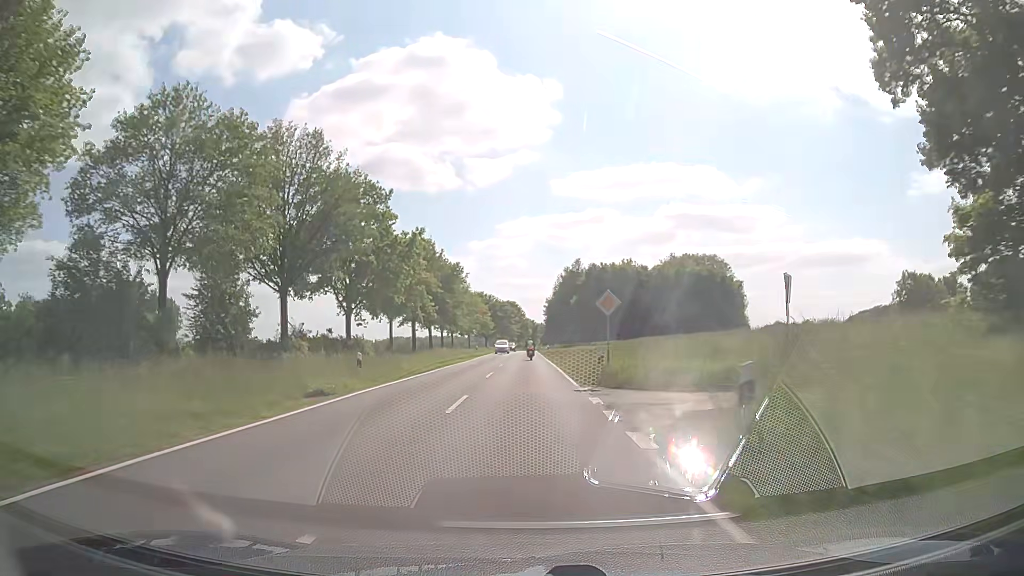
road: secondary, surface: asphalt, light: Day
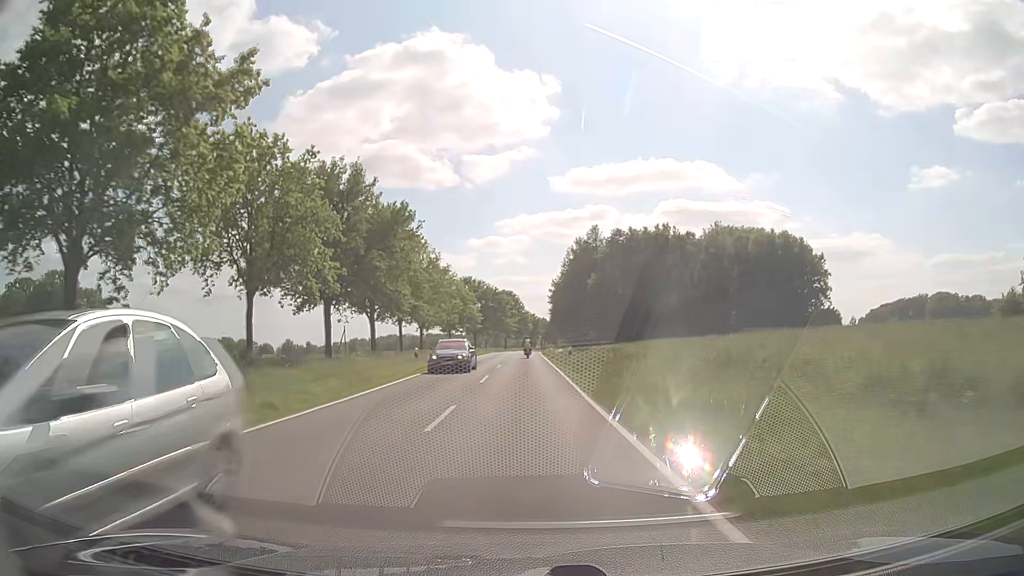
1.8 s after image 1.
(+0.4, +38.4) m; +1°
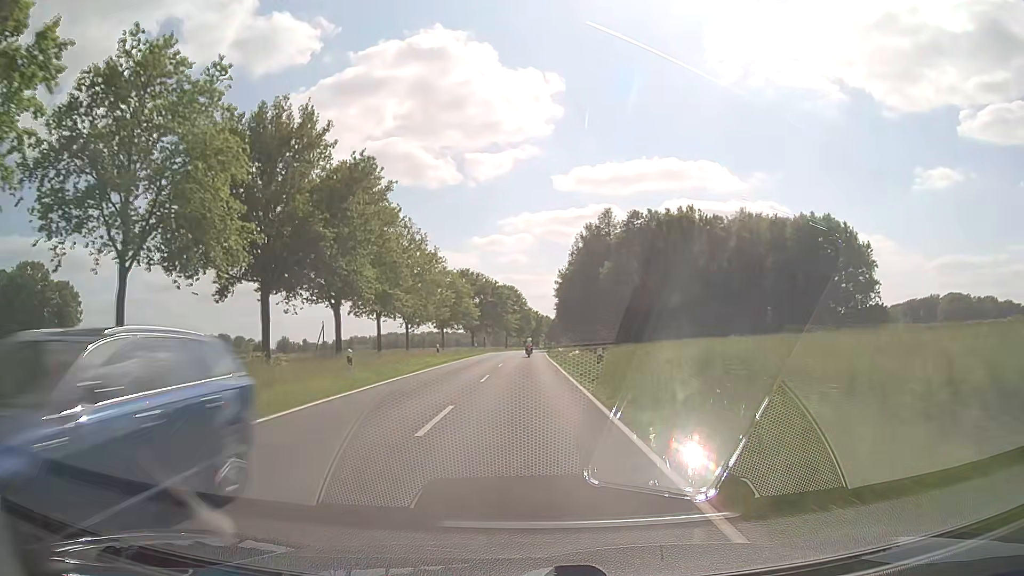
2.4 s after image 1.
(0.0, +13.0) m; 0°
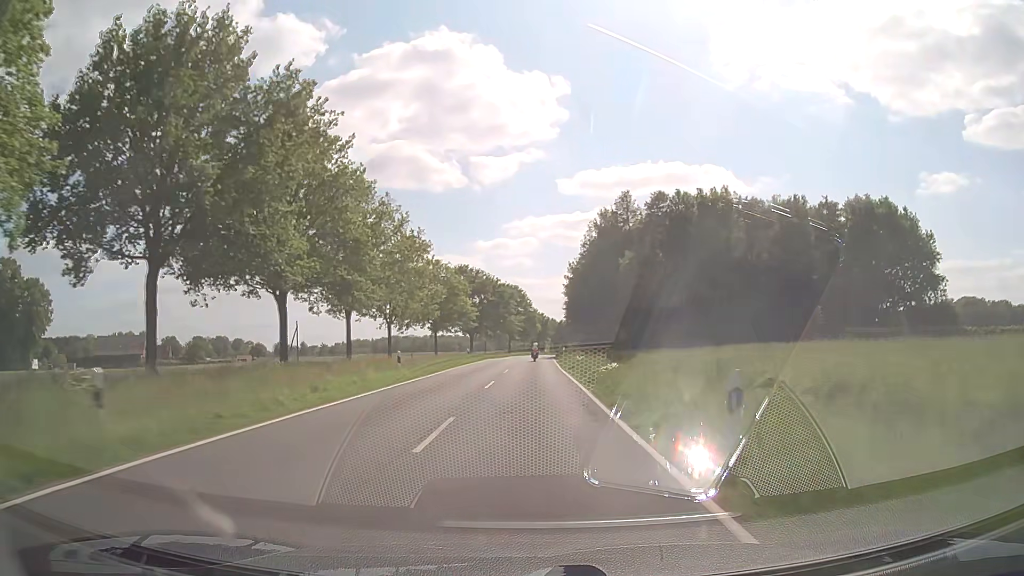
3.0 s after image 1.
(0.0, +13.1) m; -1°
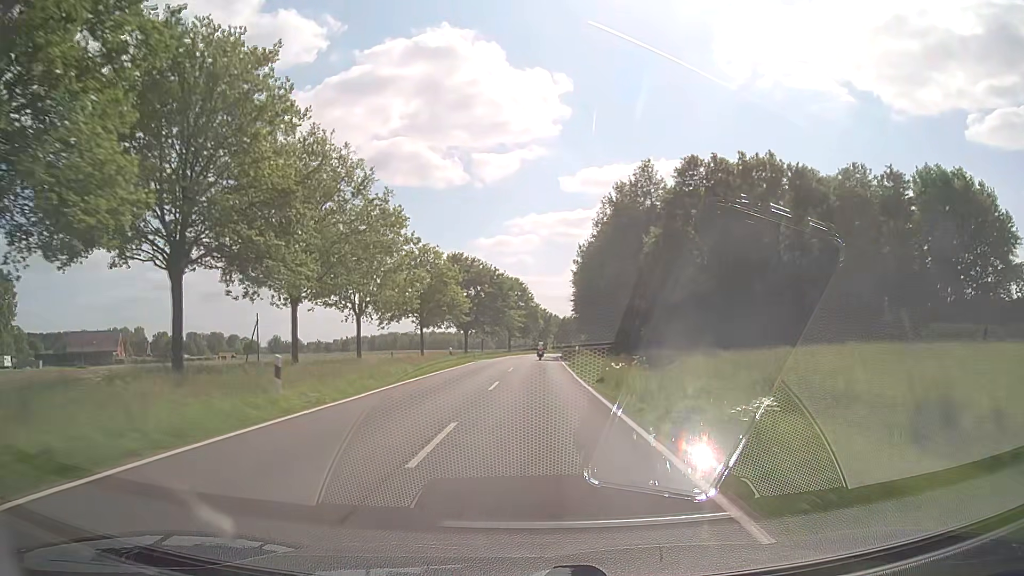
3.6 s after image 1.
(0.0, +13.3) m; 0°
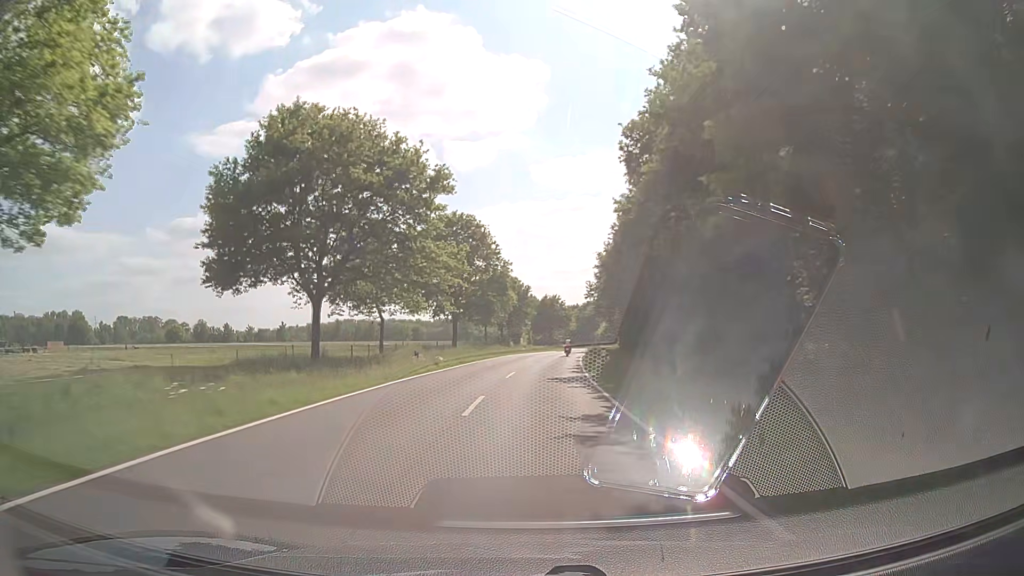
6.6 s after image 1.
(+1.6, +67.7) m; +3°
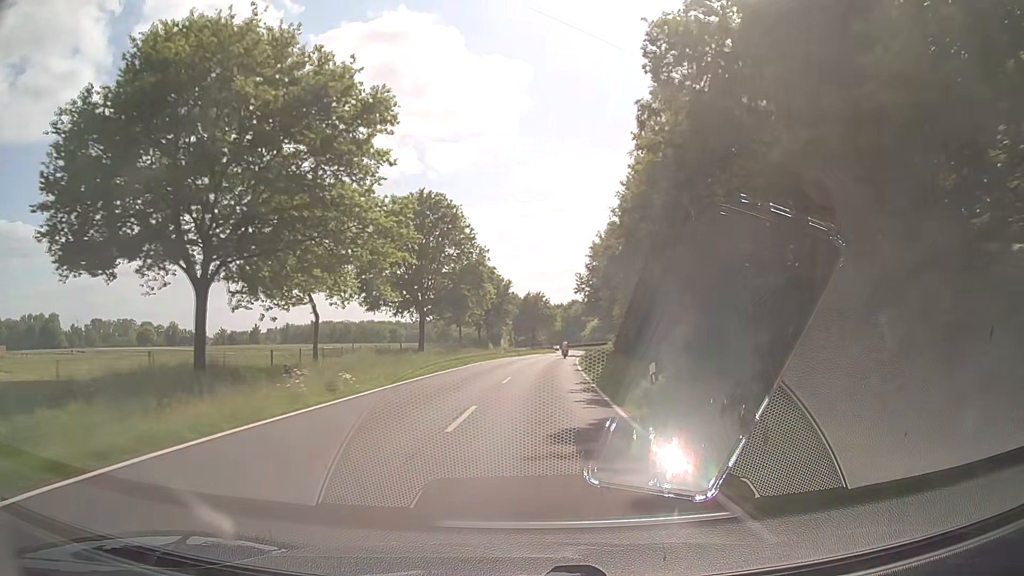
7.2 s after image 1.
(+0.2, +13.6) m; +1°
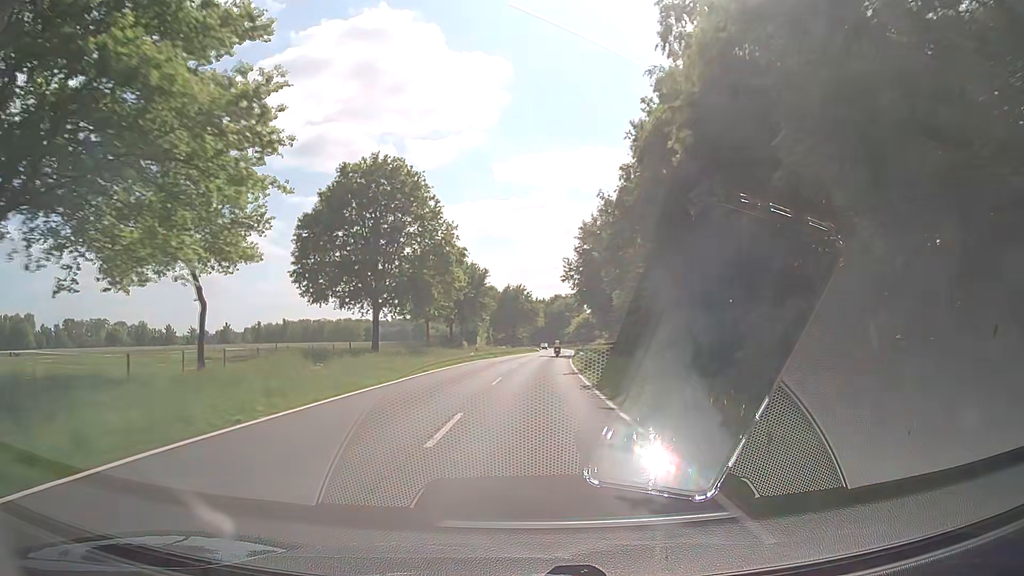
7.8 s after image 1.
(+0.2, +13.7) m; +2°
(0, +10) (0, +20) (+1, +30) (+1, +40) (+2, +50) (+3, +60) (+3, +70) (+4, +80) (+5, +90) (+6, +100) m
